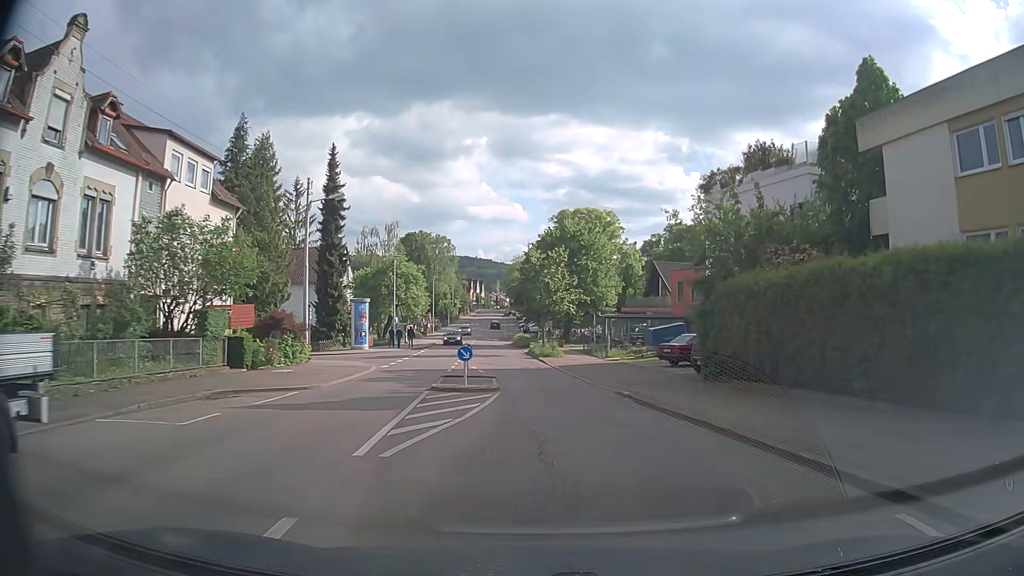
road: secondary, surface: asphalt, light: Day
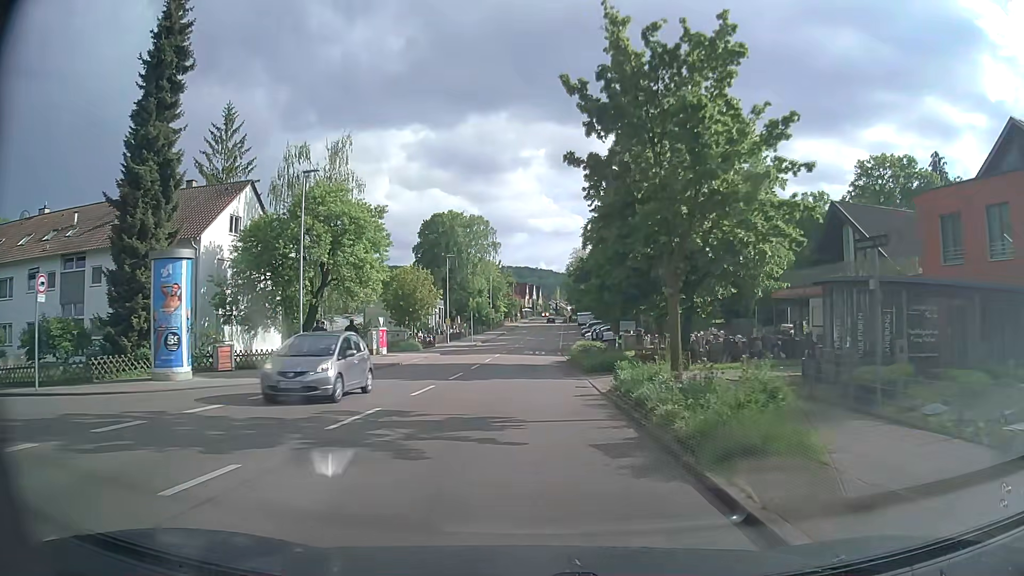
(-0.3, +35.2) m; -5°
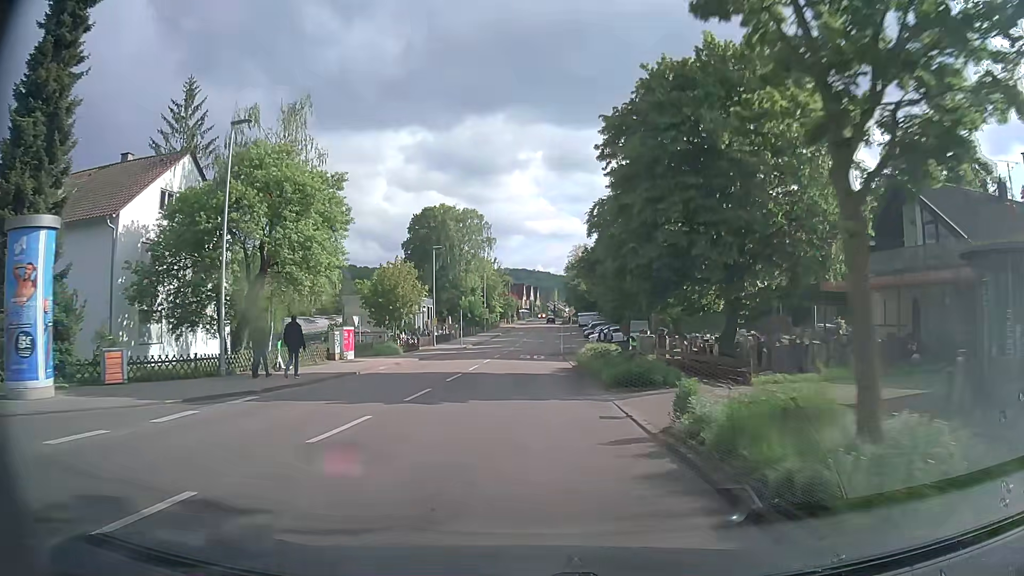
(0.0, +7.4) m; 0°
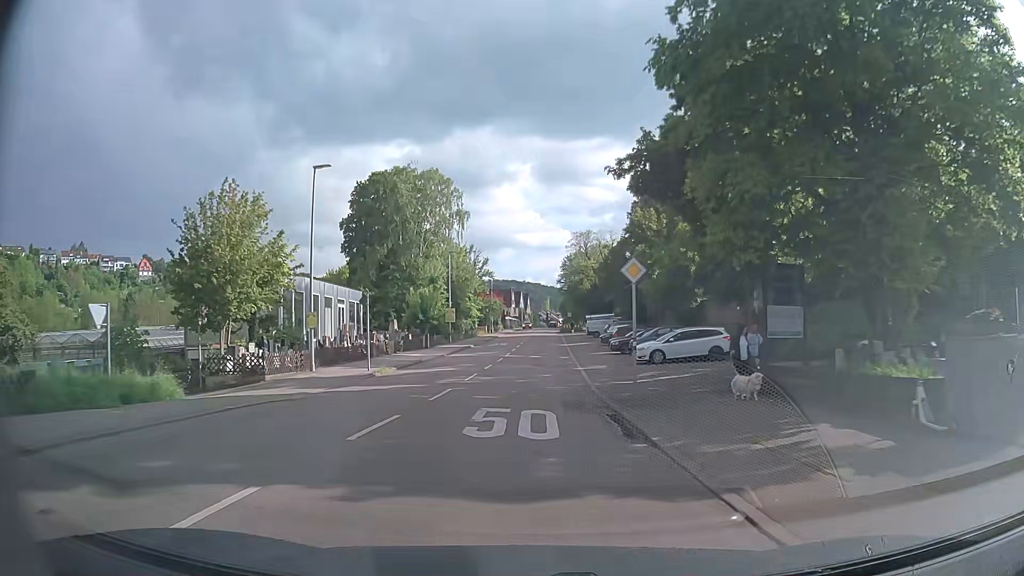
(+0.2, +30.0) m; +1°
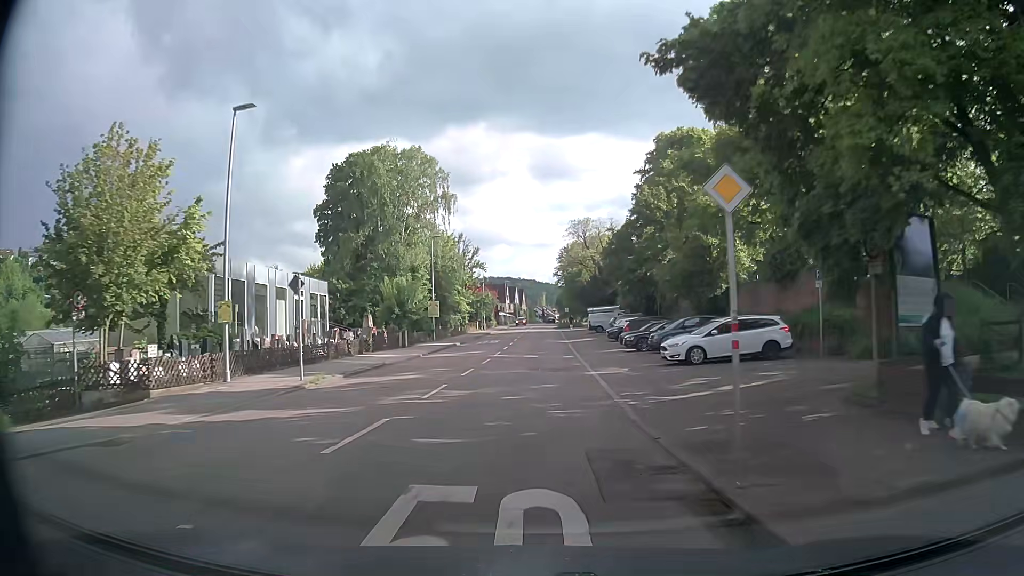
(+0.1, +7.5) m; +1°
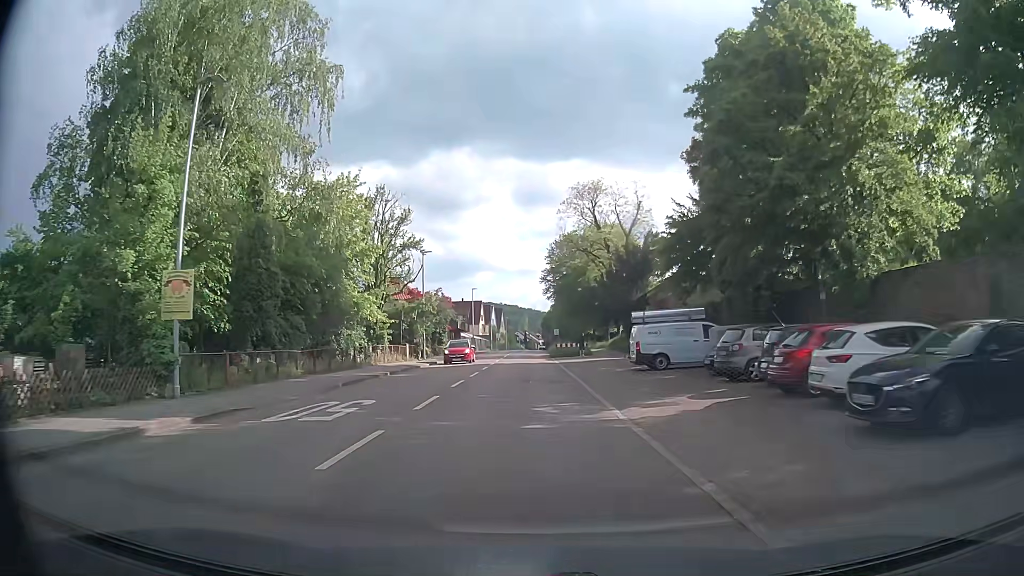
(+0.6, +37.2) m; +2°
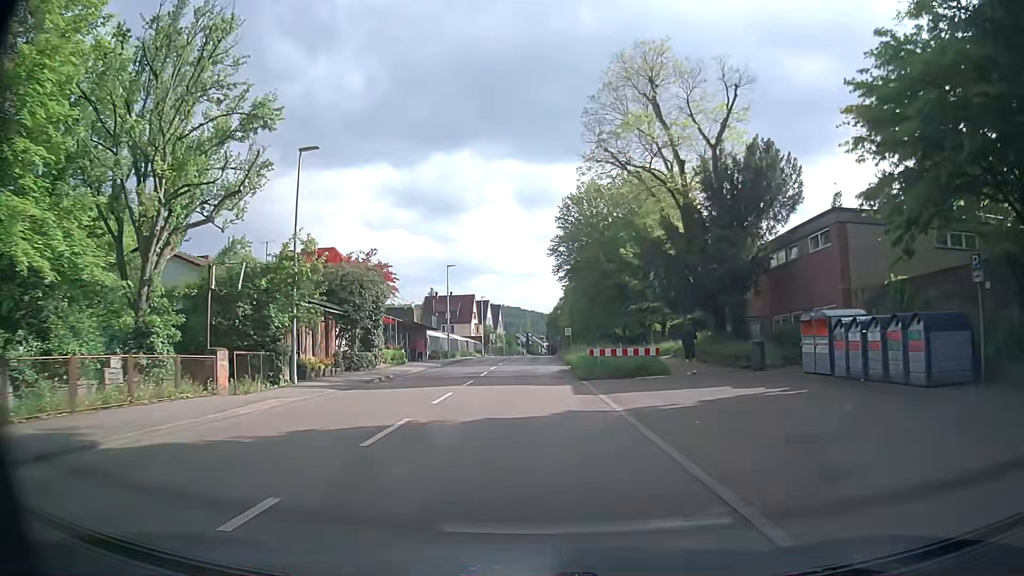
(-0.1, +28.9) m; -1°
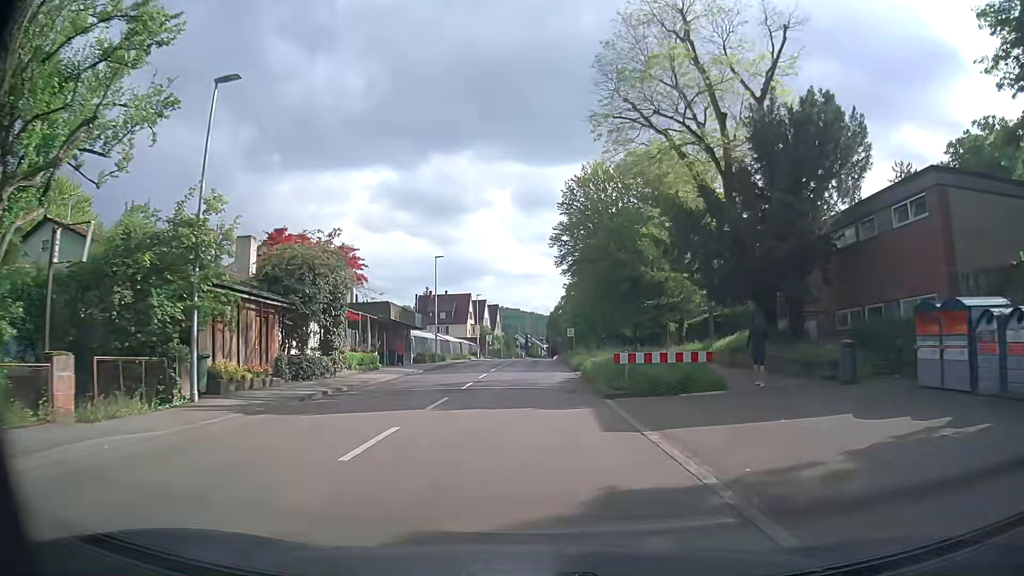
(0.0, +7.2) m; 0°
(0, +10) (0, +20) (0, +30) (+1, +40) (+1, +50) (+1, +60) (+2, +70) (+2, +80) (+2, +90) (+2, +100) m
